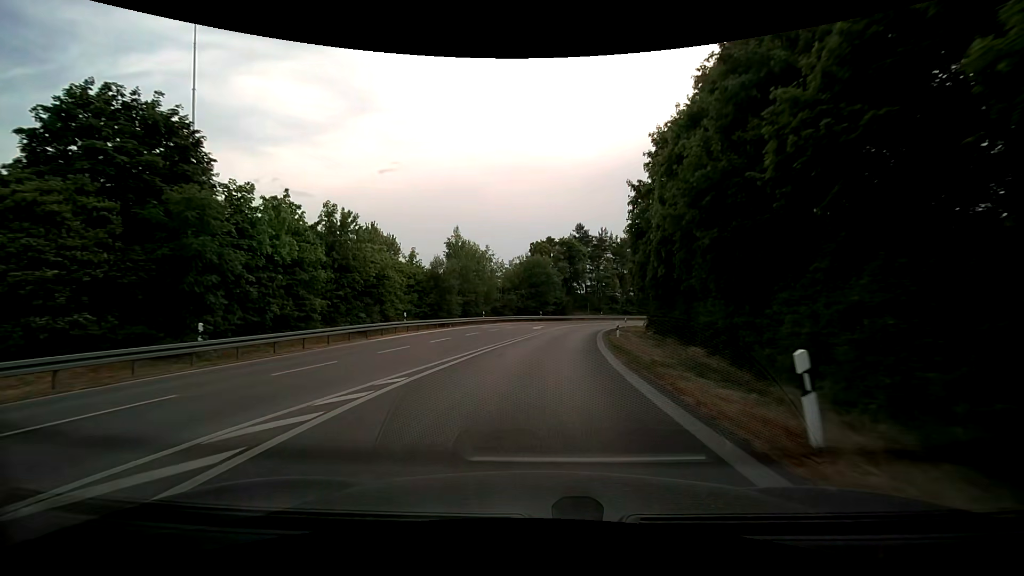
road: motorway_link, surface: asphalt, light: Day
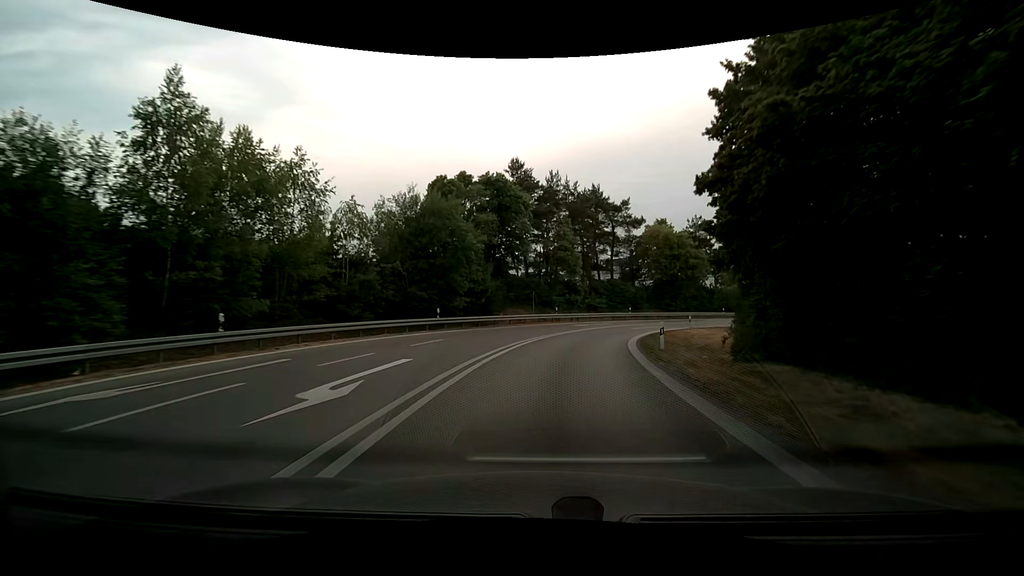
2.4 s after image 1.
(+1.8, +35.2) m; +8°
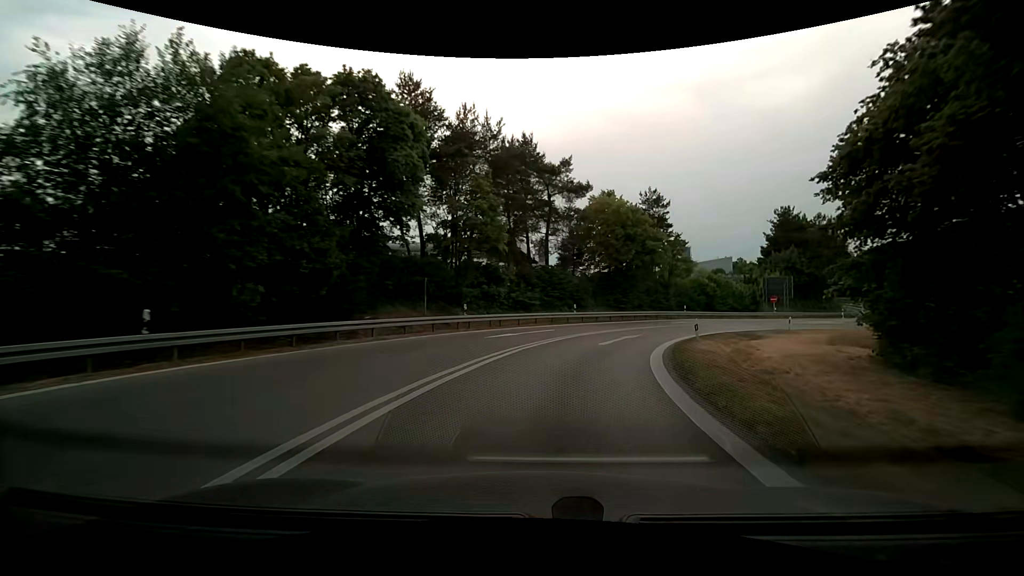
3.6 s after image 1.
(+1.0, +17.3) m; +8°
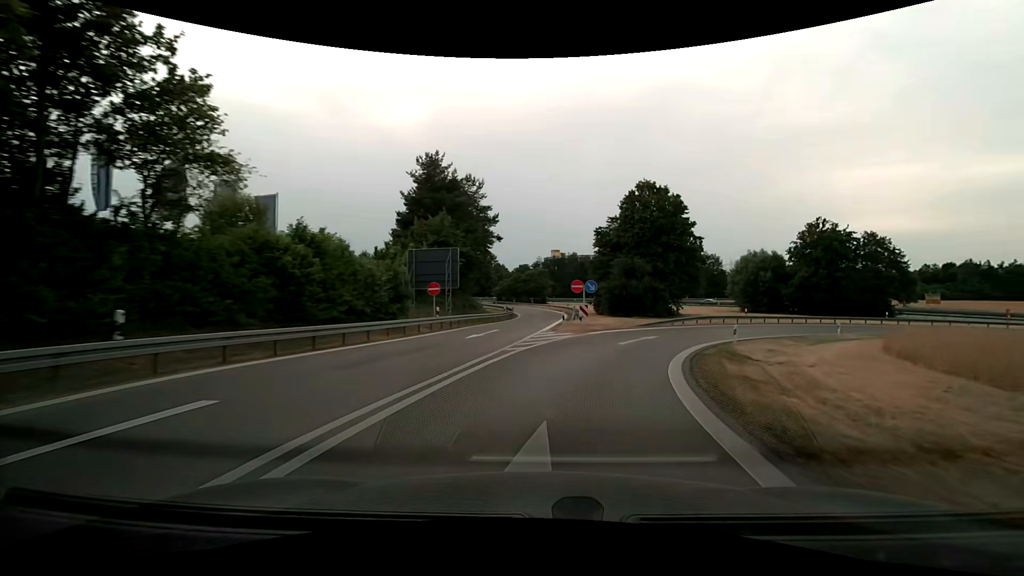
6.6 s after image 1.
(+13.3, +38.5) m; +41°
(+1, +10) (+4, +20) (+8, +28) (+14, +36) (+22, +43) (+30, +48) (+40, +51) (+50, +53) (+60, +52) (+69, +50) m
